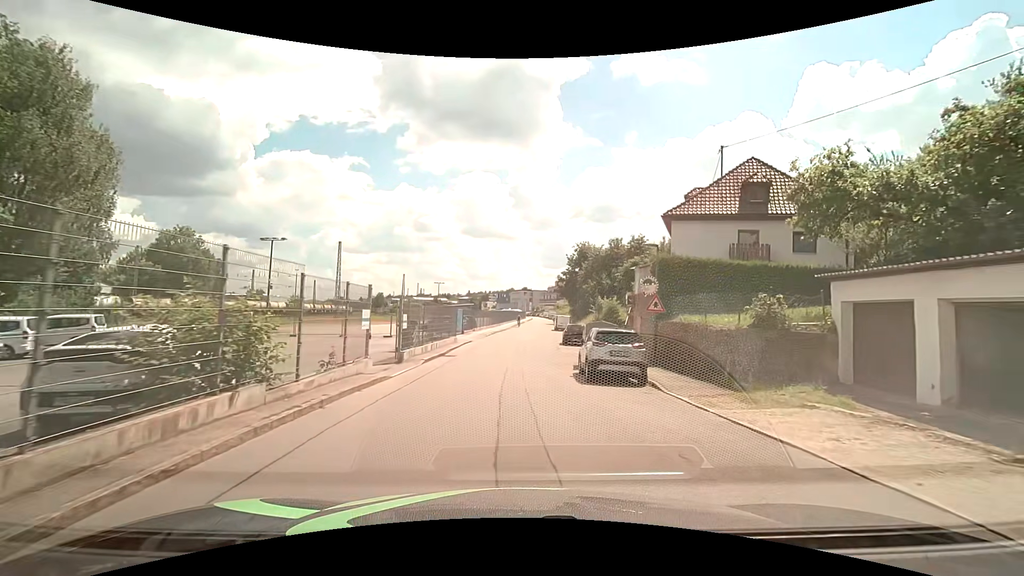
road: residential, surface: asphalt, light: Day
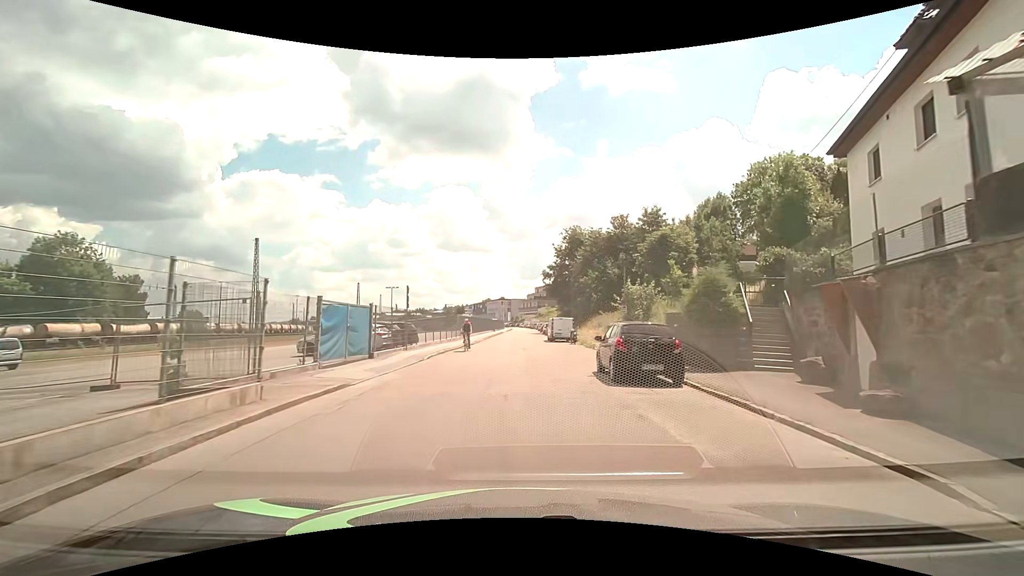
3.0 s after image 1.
(-0.2, +22.8) m; +1°
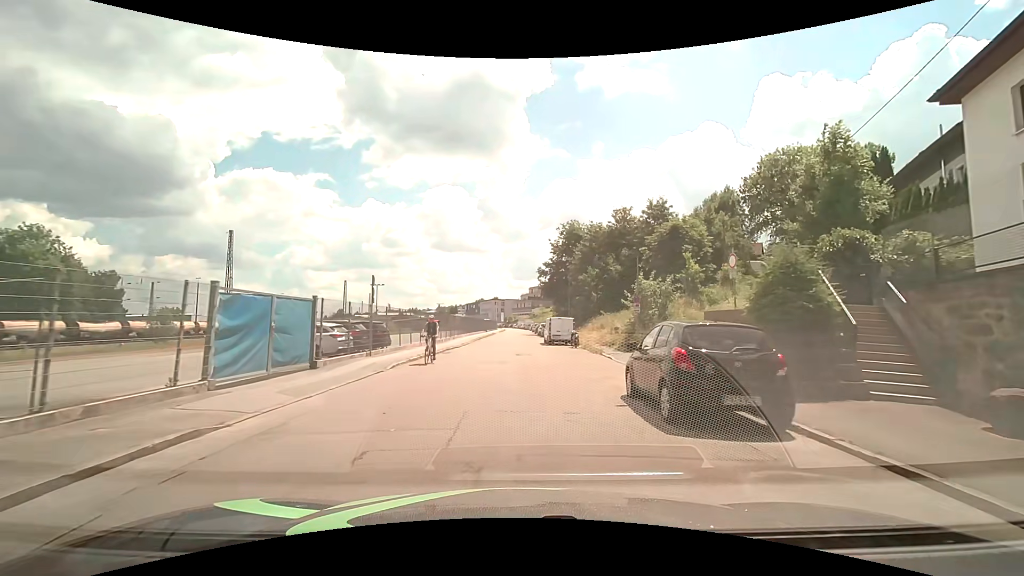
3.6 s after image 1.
(0.0, +5.0) m; +1°
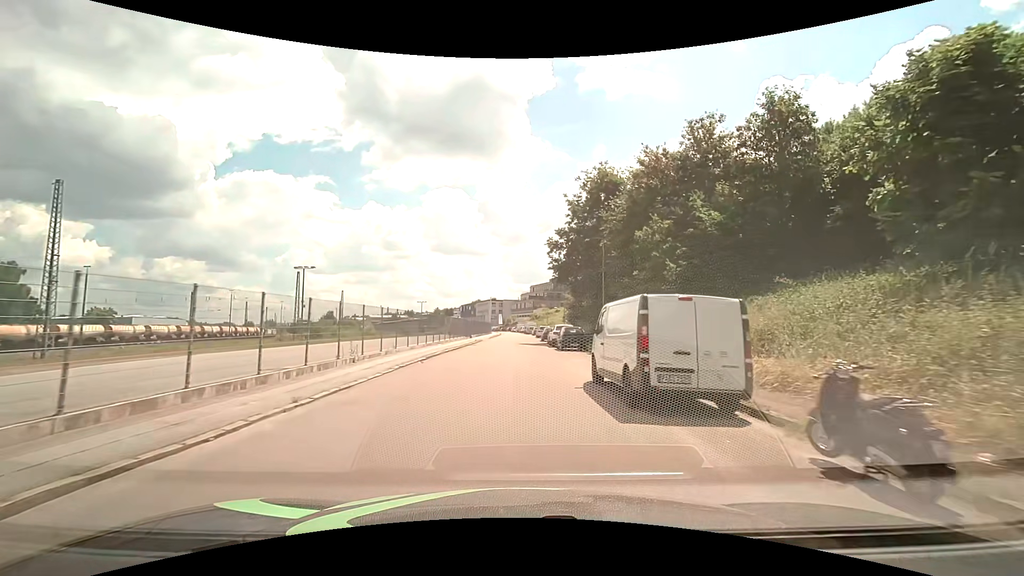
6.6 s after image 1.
(0.0, +26.8) m; +1°
(0, +10) (0, +20) (0, +30) (0, +40) (-1, +50) (-1, +60) (-1, +70) (-1, +80) (-1, +90) (-2, +100) m
